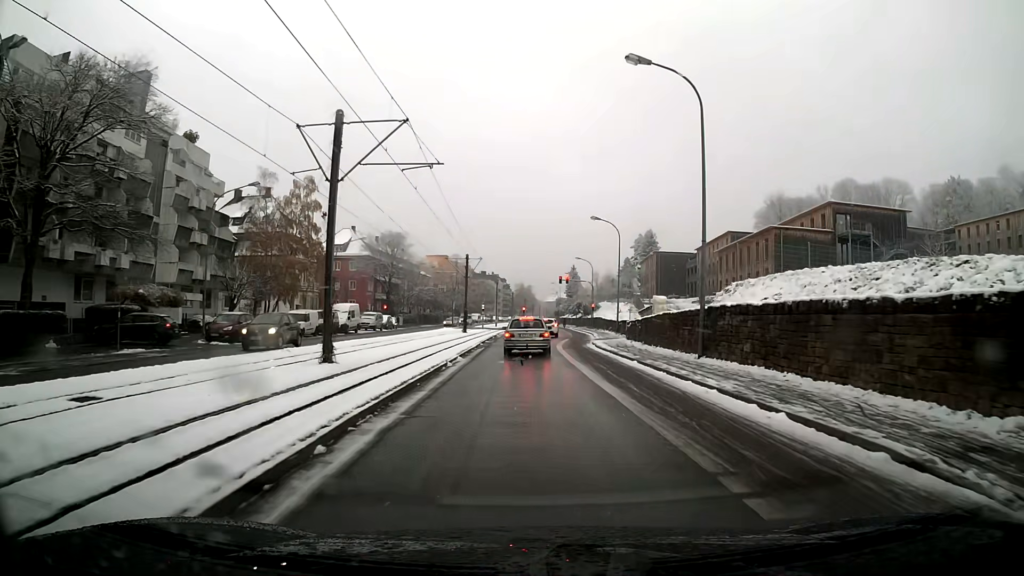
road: secondary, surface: asphalt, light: Day
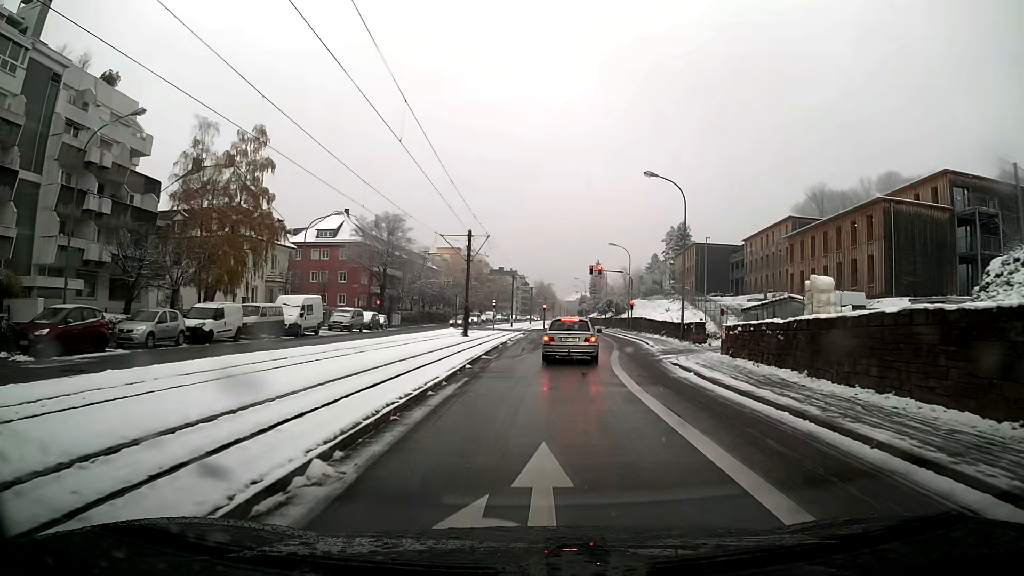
(-0.2, +16.7) m; -1°
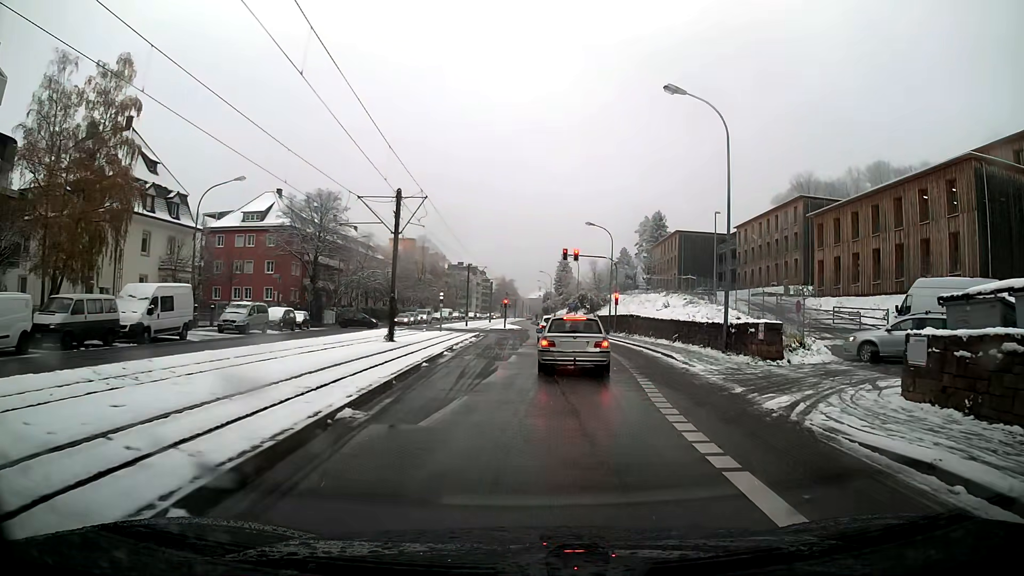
(+0.5, +13.9) m; +4°
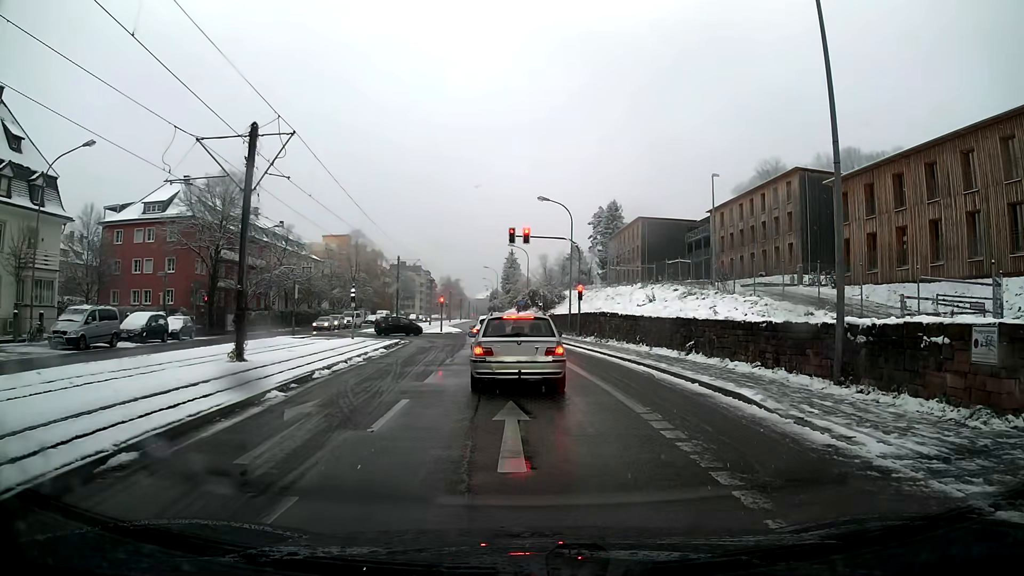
(+0.4, +11.9) m; +3°
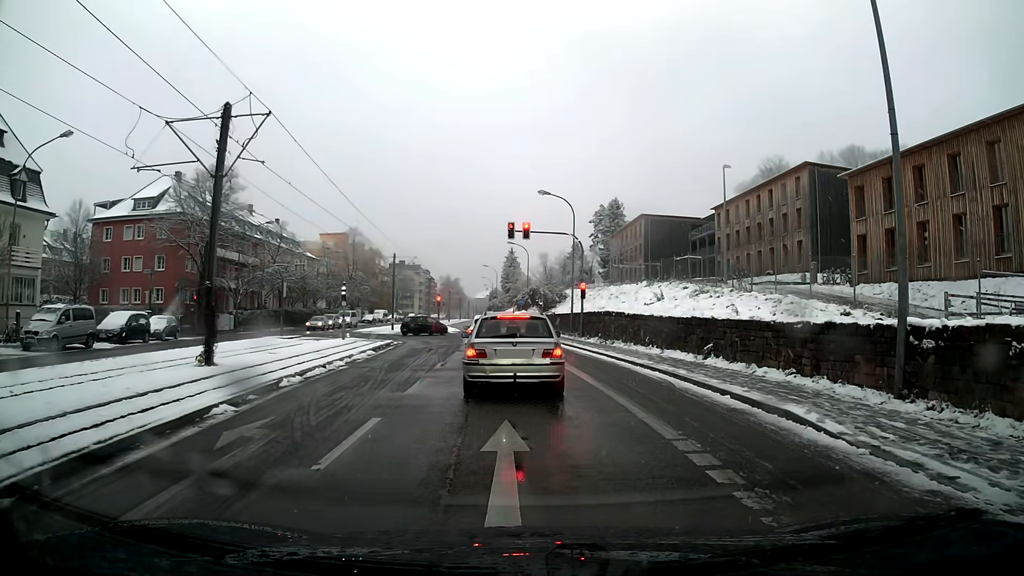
(0.0, +2.1) m; 0°
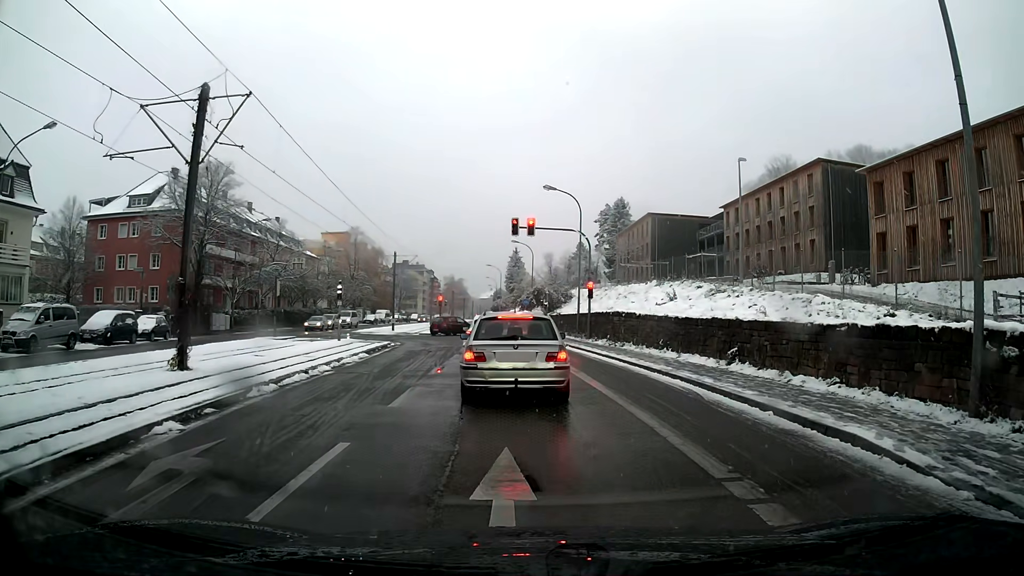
(0.0, +1.8) m; 0°
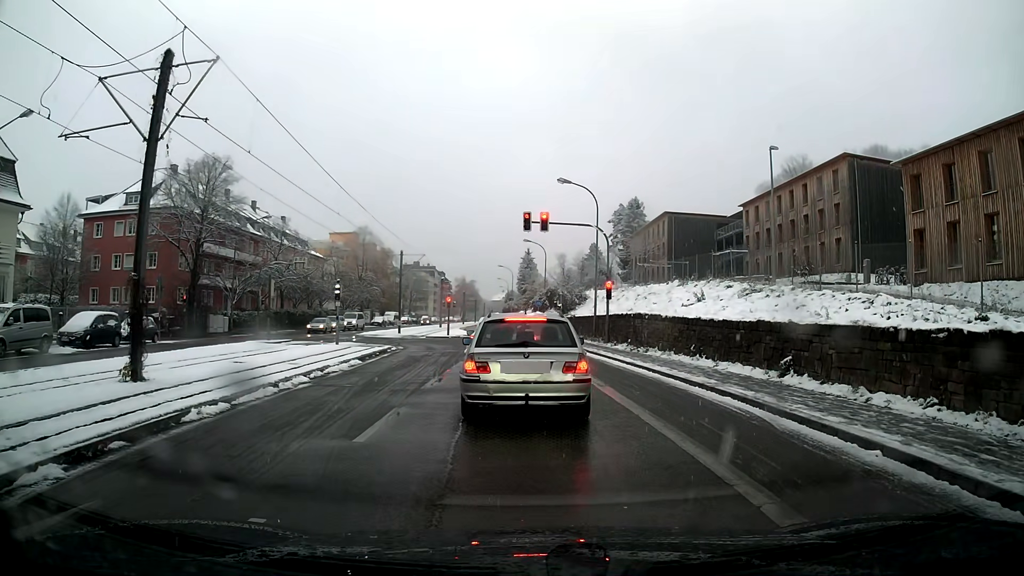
(0.0, +2.7) m; -2°
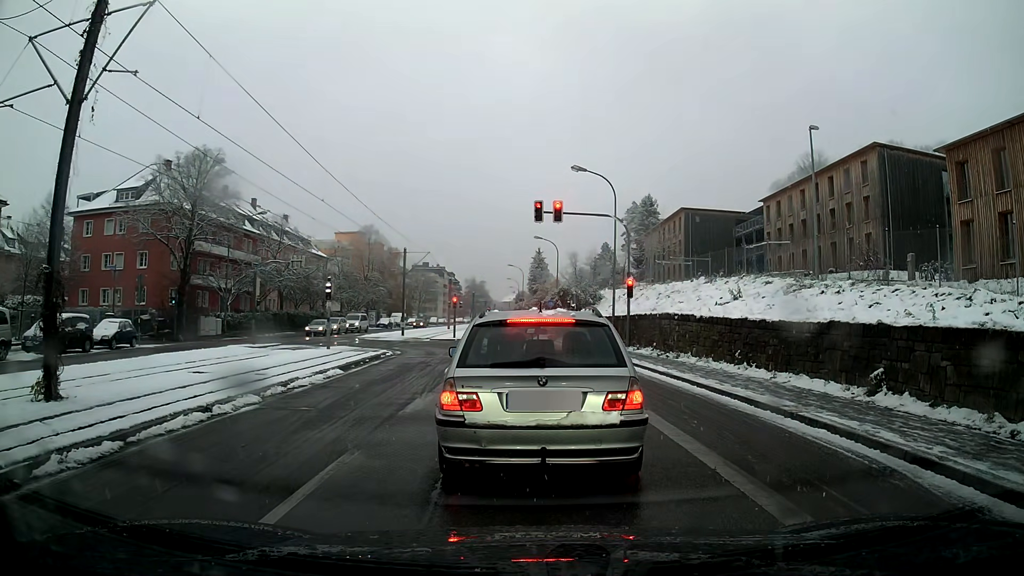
(0.0, +3.3) m; 0°
